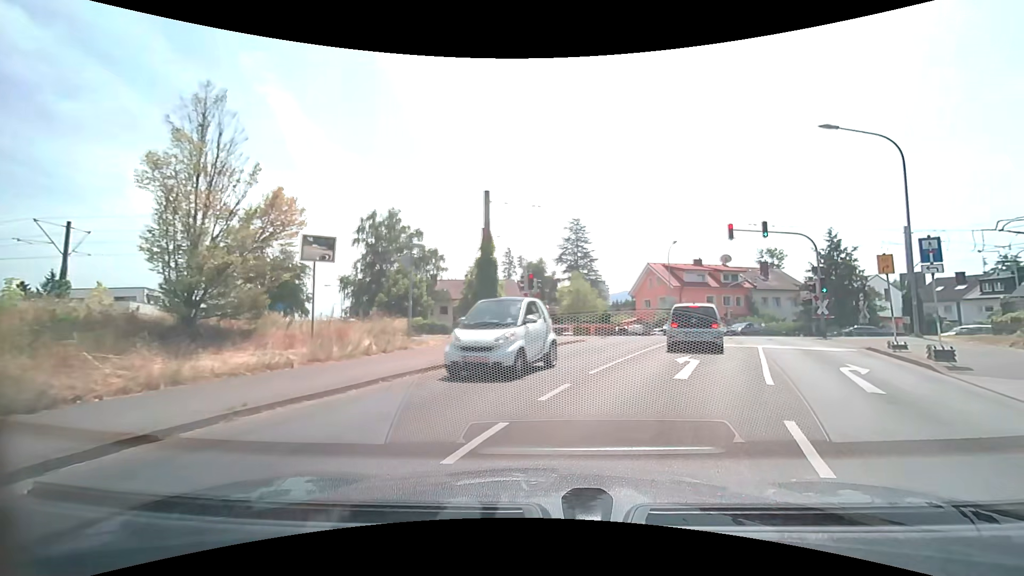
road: tertiary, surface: asphalt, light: Day
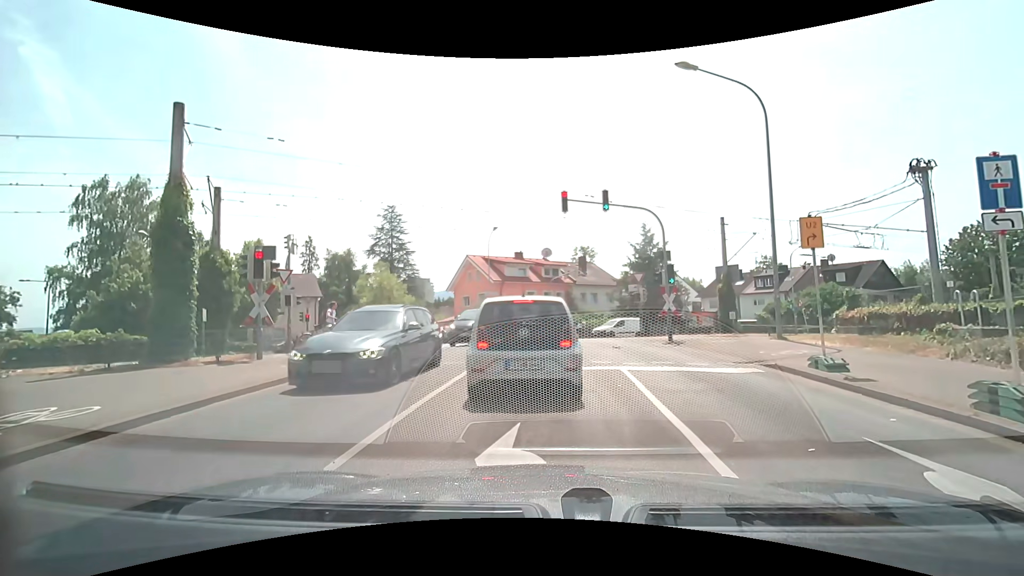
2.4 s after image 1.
(+2.0, +8.5) m; +24°
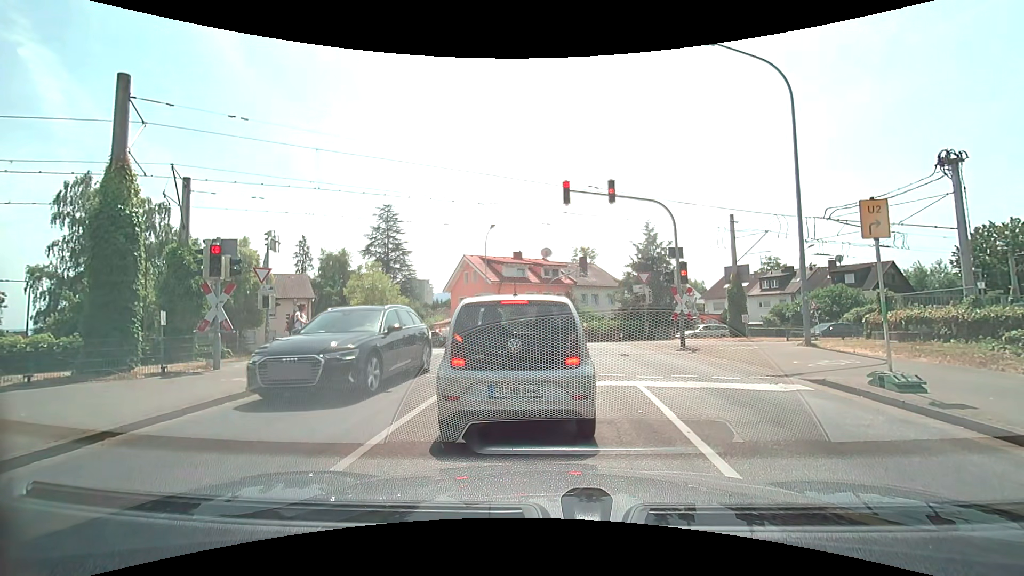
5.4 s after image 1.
(0.0, +1.8) m; +1°
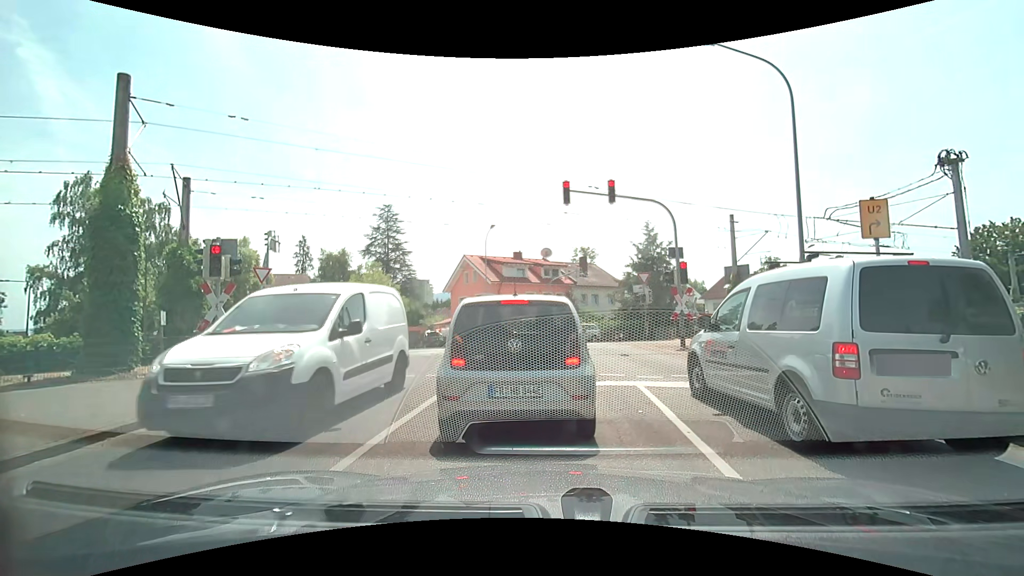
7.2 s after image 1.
(0.0, 0.0) m; 0°
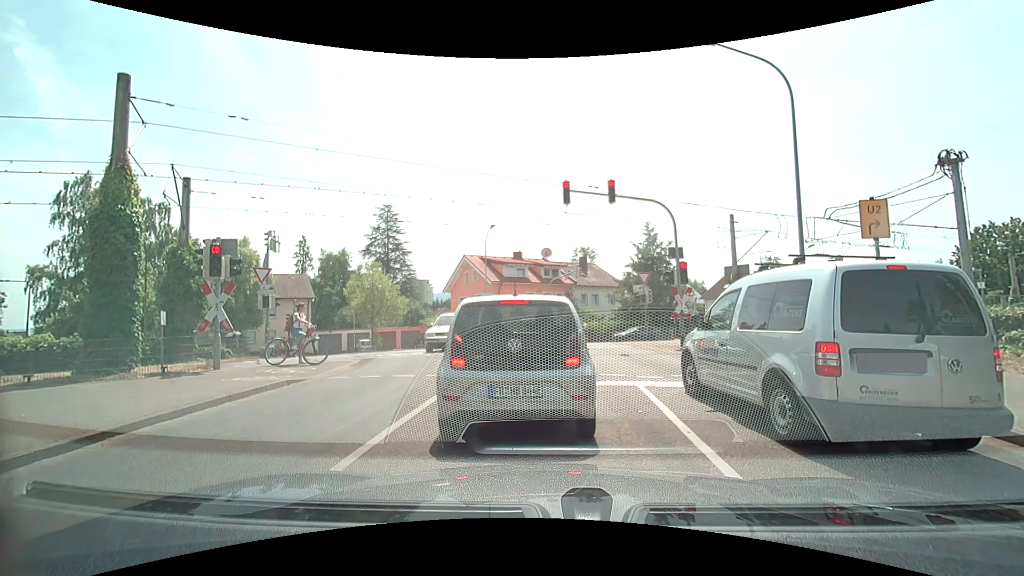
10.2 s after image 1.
(0.0, 0.0) m; 0°
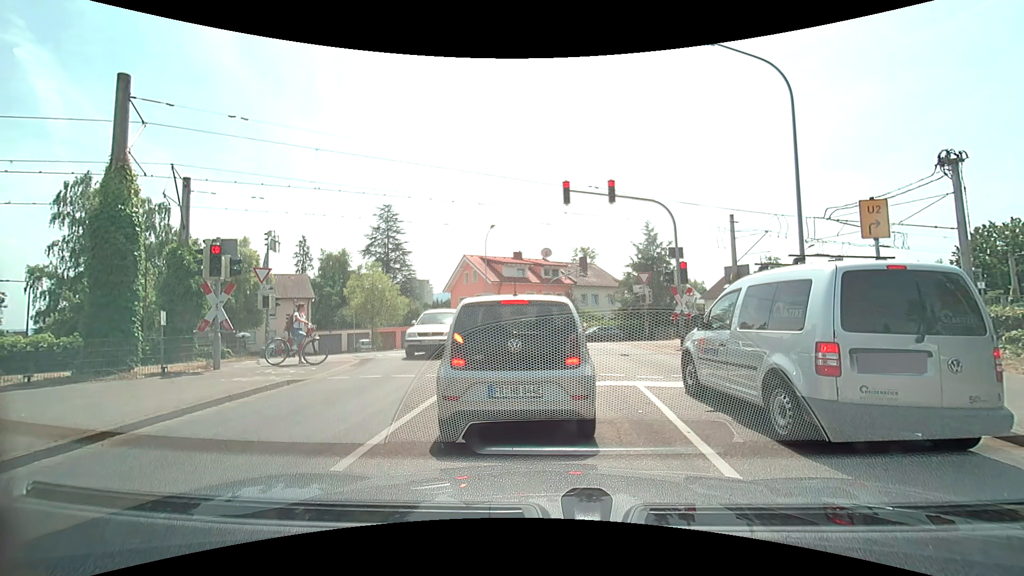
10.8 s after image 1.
(0.0, 0.0) m; 0°
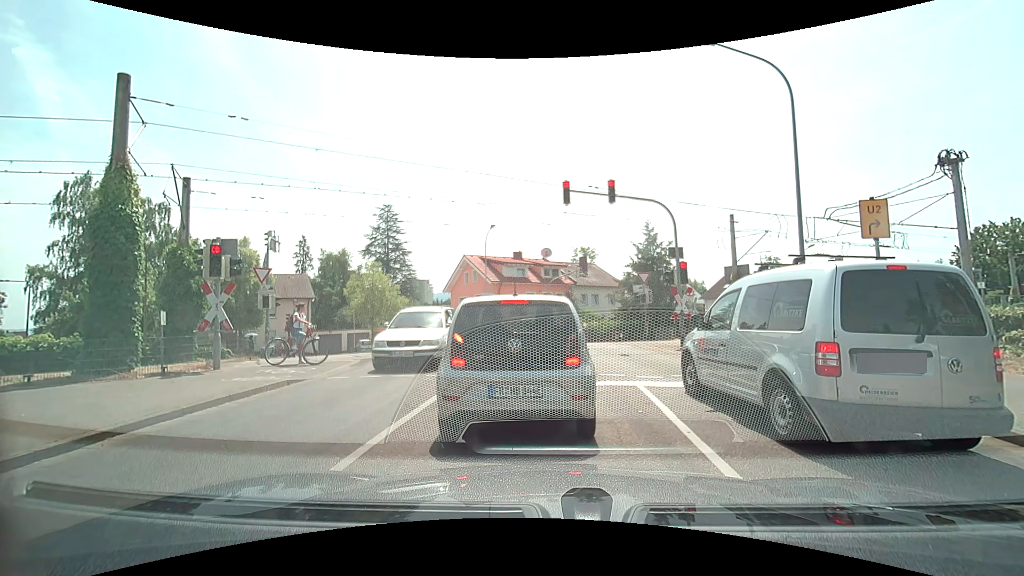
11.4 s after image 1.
(0.0, 0.0) m; 0°
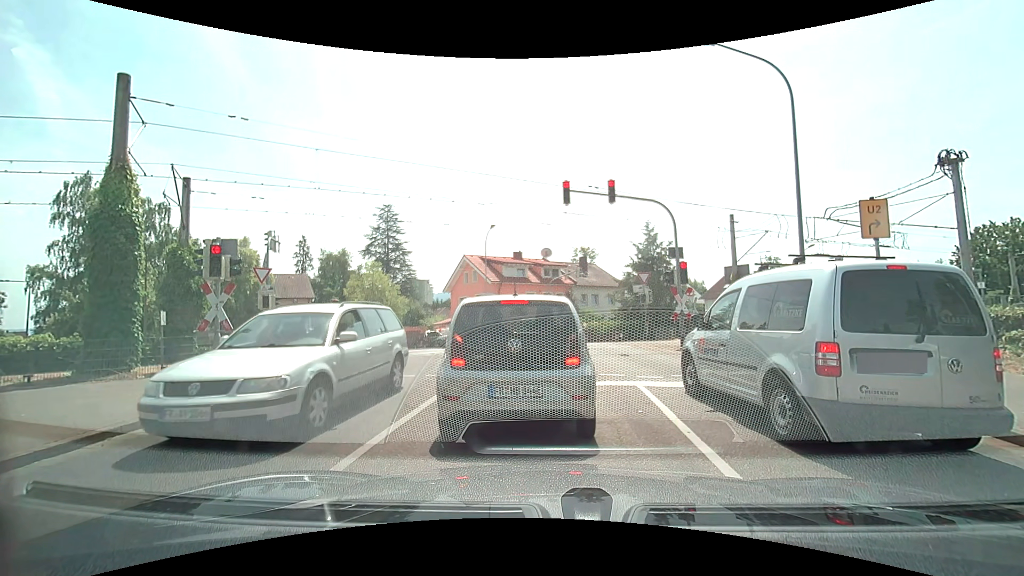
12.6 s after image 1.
(0.0, 0.0) m; 0°
